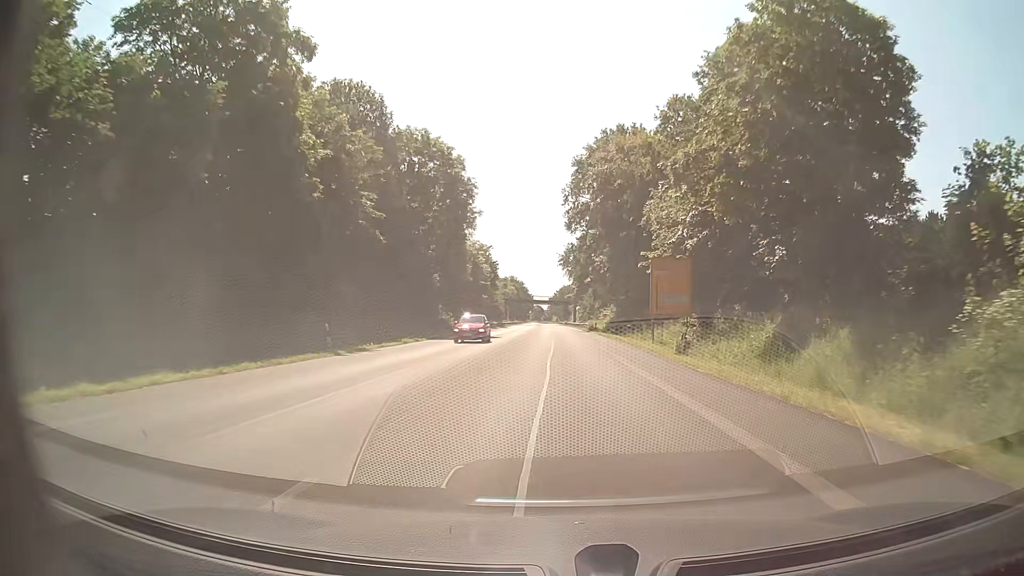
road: primary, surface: asphalt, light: Day
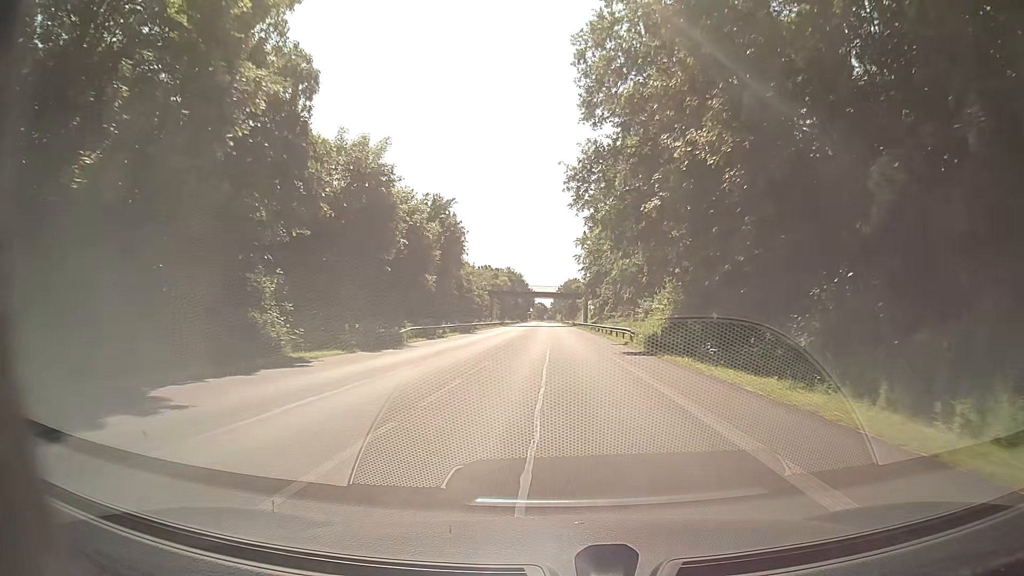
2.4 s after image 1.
(0.0, +44.5) m; -1°
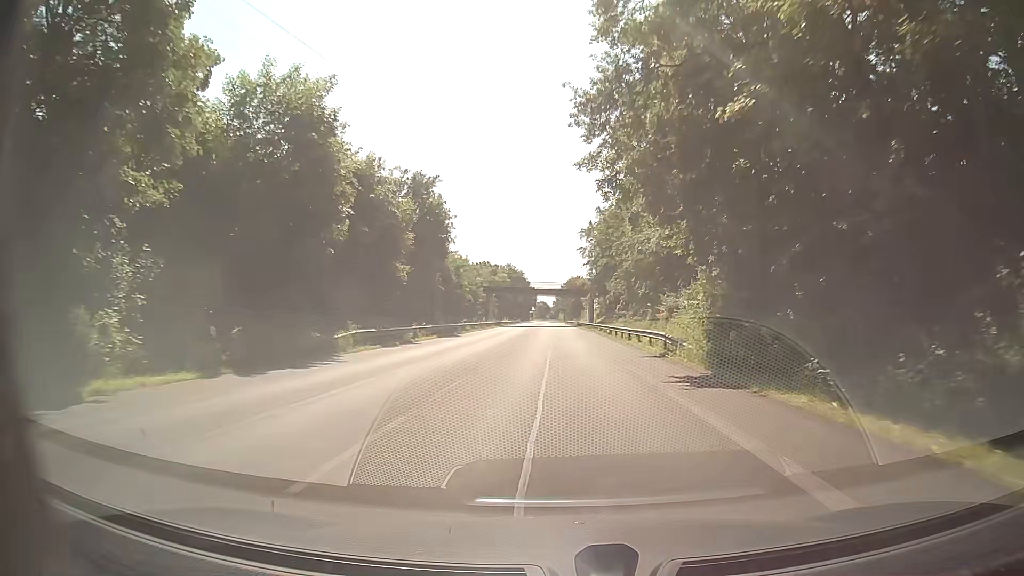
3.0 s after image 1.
(0.0, +11.1) m; 0°
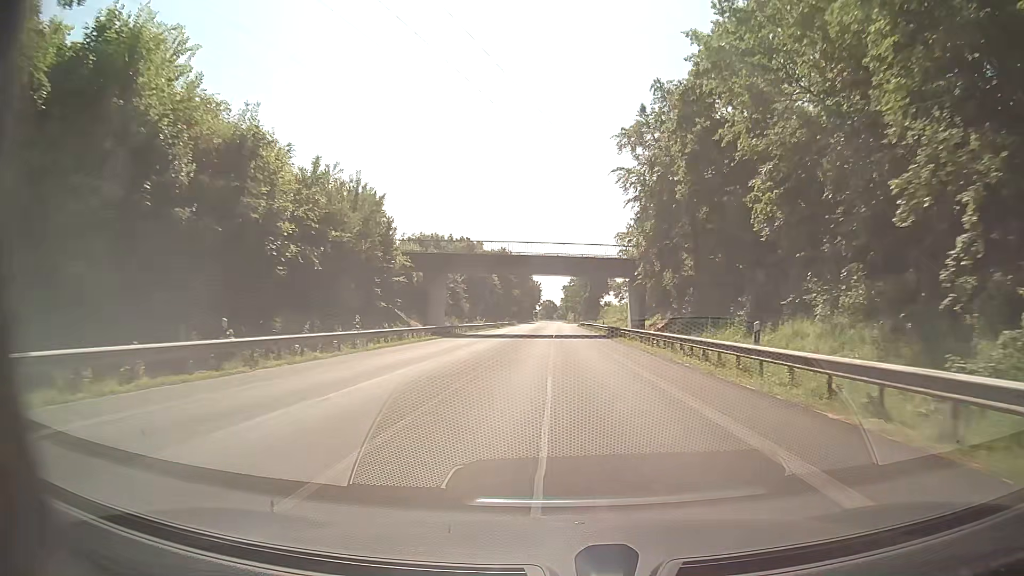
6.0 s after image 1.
(-0.1, +55.8) m; 0°
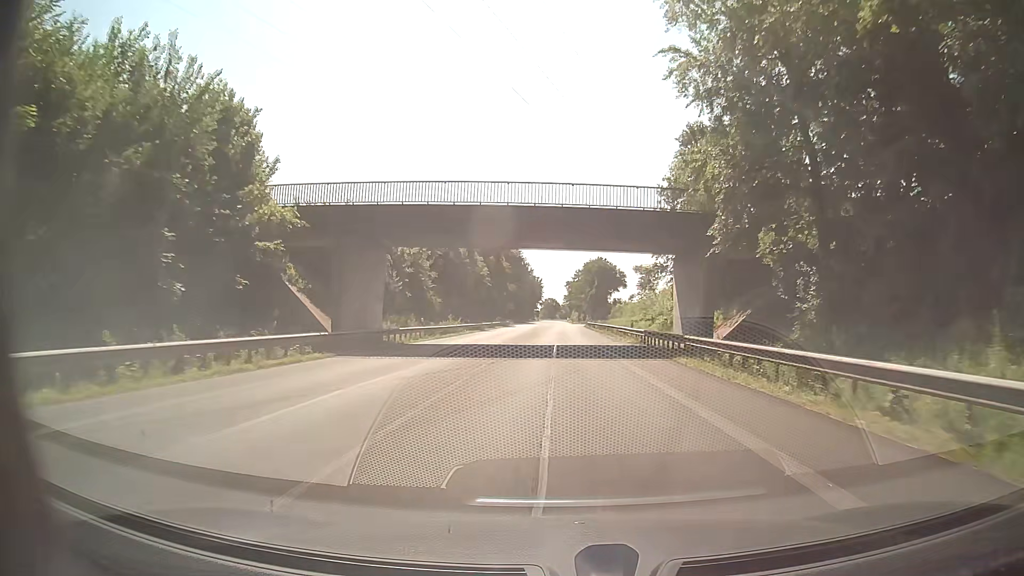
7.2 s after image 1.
(-0.1, +22.3) m; 0°
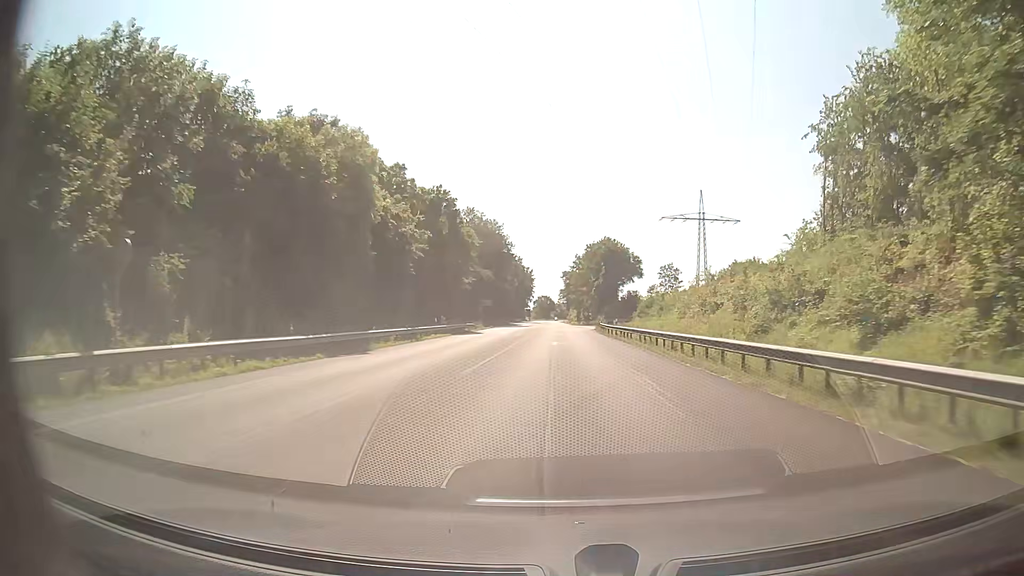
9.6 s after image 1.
(+0.4, +44.5) m; +1°
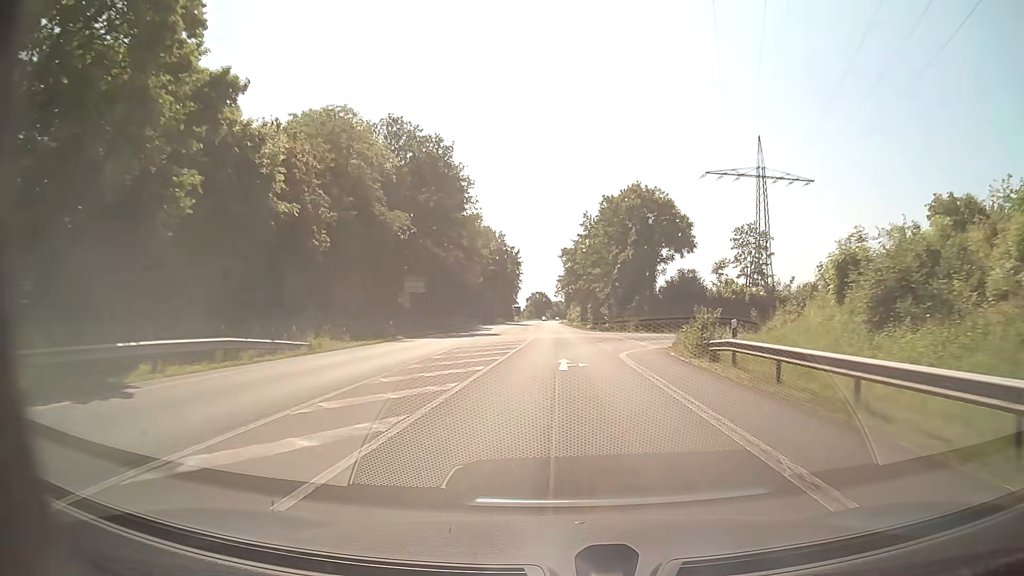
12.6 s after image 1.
(+0.2, +55.6) m; 0°
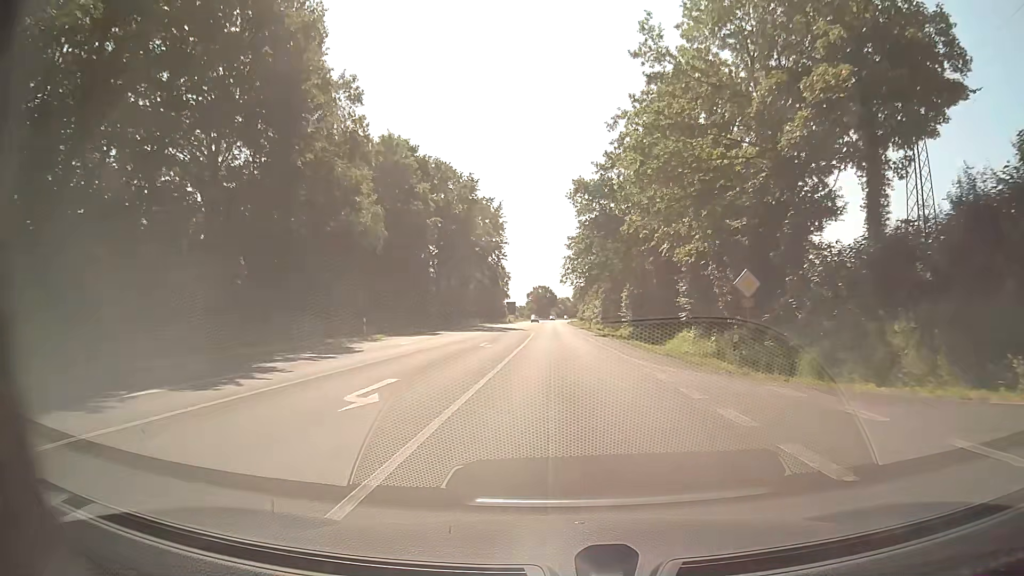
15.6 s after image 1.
(-0.4, +55.5) m; -1°
(0, +10) (0, +20) (0, +30) (0, +40) (0, +50) (0, +60) (0, +70) (0, +80) (0, +90) (0, +100) m
